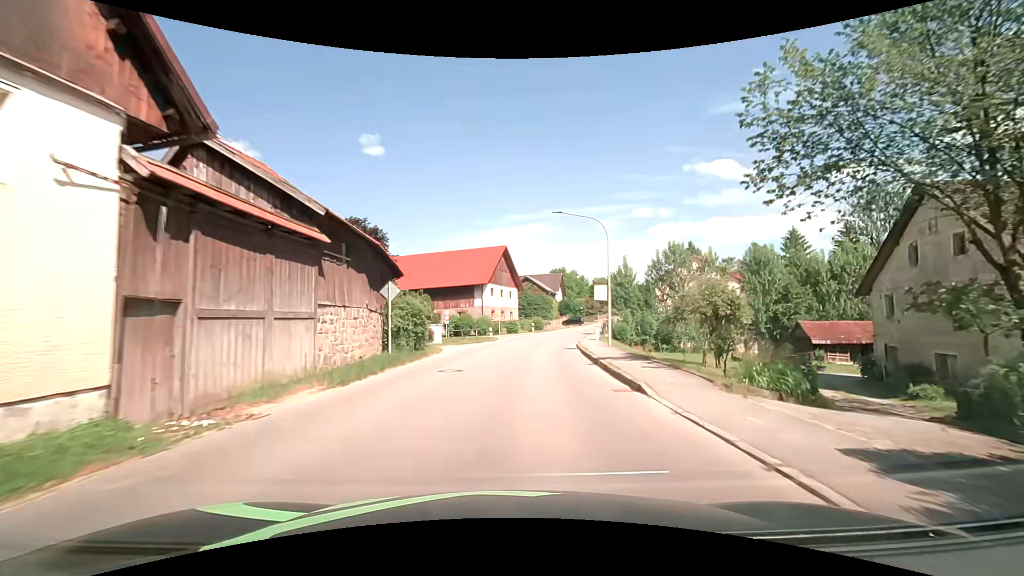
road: secondary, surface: asphalt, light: Day
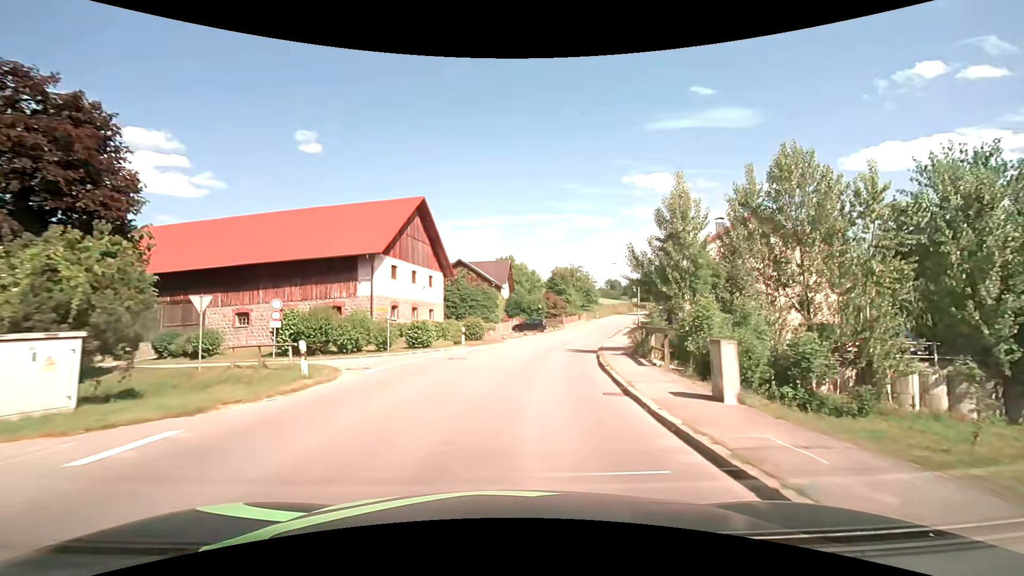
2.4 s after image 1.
(+2.0, +30.3) m; +7°
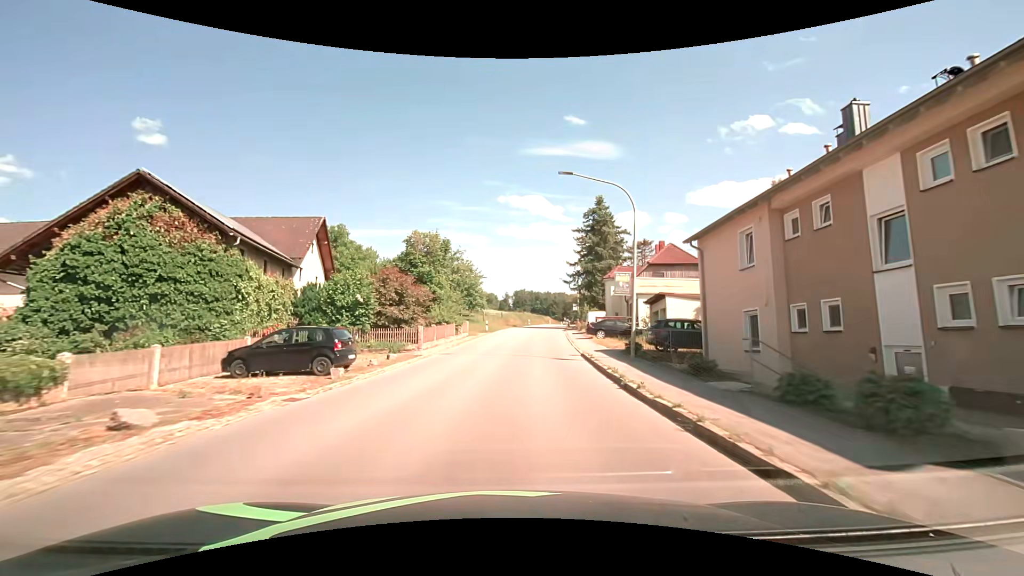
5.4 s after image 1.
(+4.5, +37.3) m; +14°
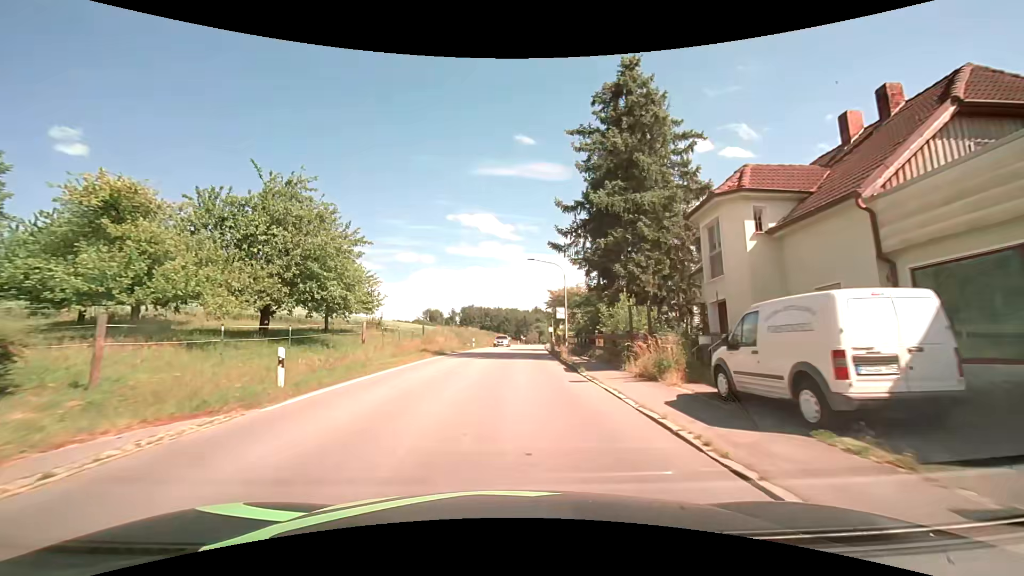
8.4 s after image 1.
(+2.2, +37.1) m; +6°
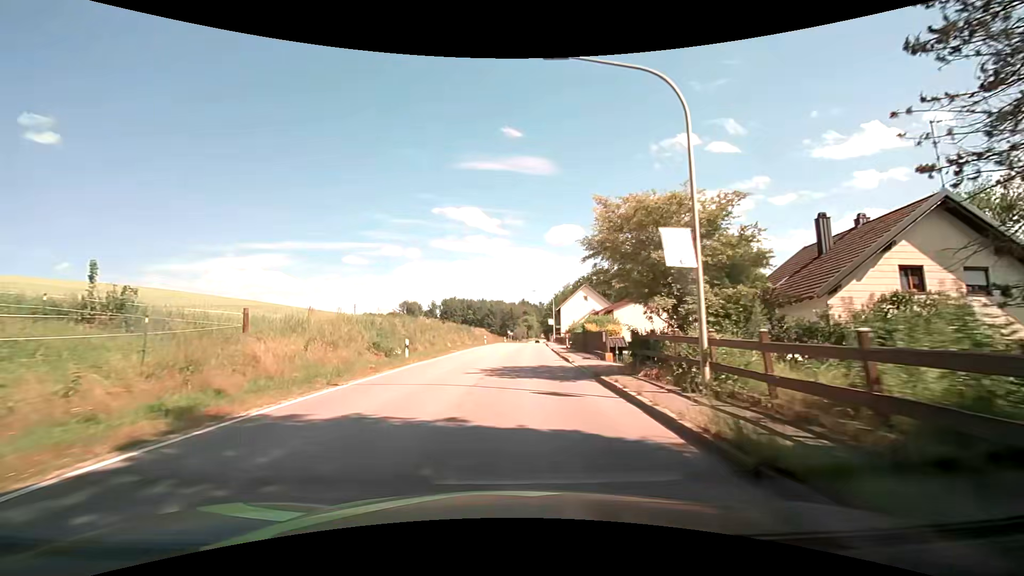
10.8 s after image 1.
(+0.4, +29.8) m; +2°
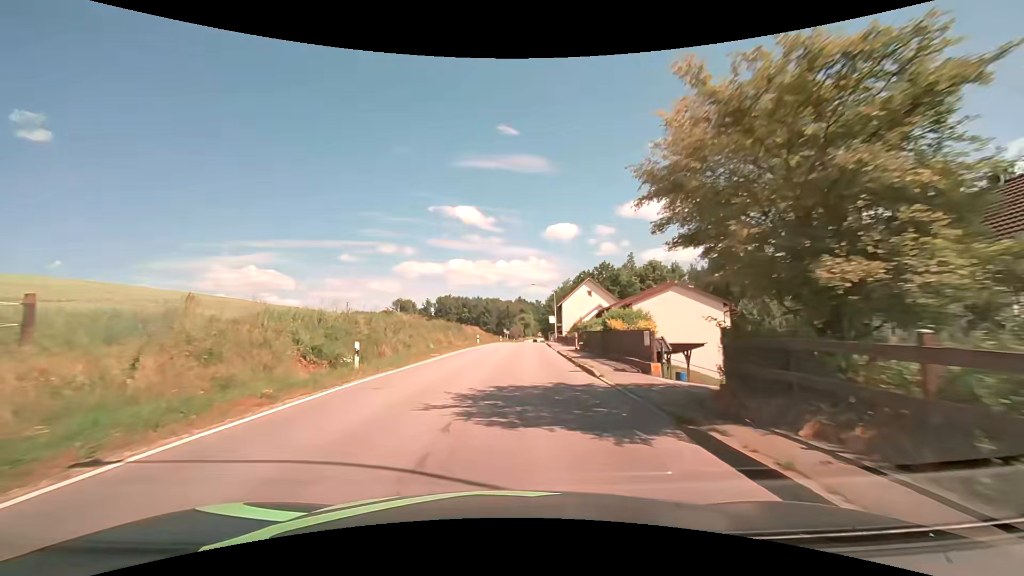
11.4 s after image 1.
(0.0, +7.6) m; 0°
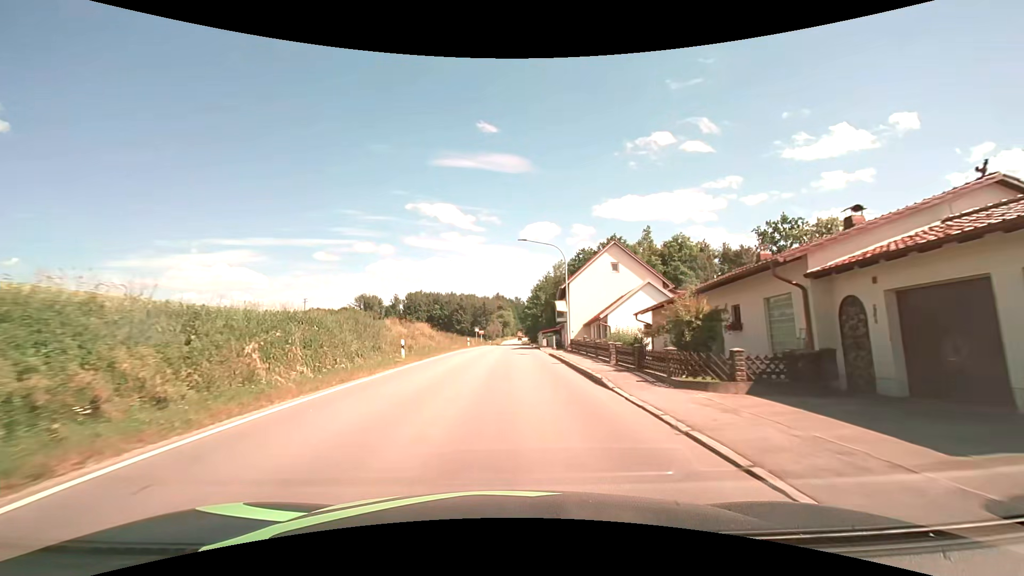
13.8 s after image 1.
(+0.6, +30.4) m; +2°
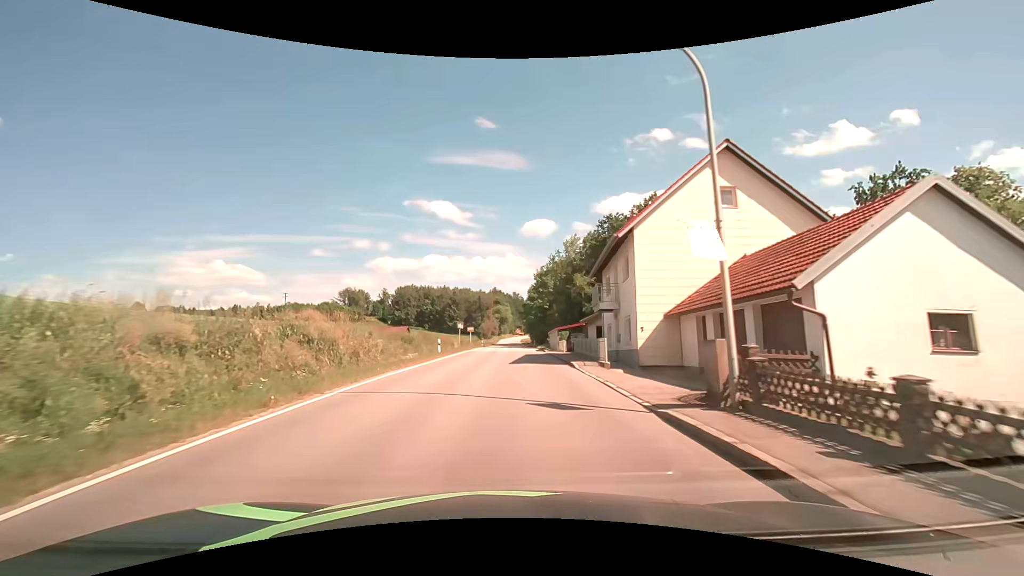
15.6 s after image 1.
(+0.1, +22.9) m; 0°
(0, +10) (0, +20) (0, +30) (+1, +40) (+1, +50) (+1, +60) (+1, +70) (+1, +80) (+1, +90) (+1, +100) m
